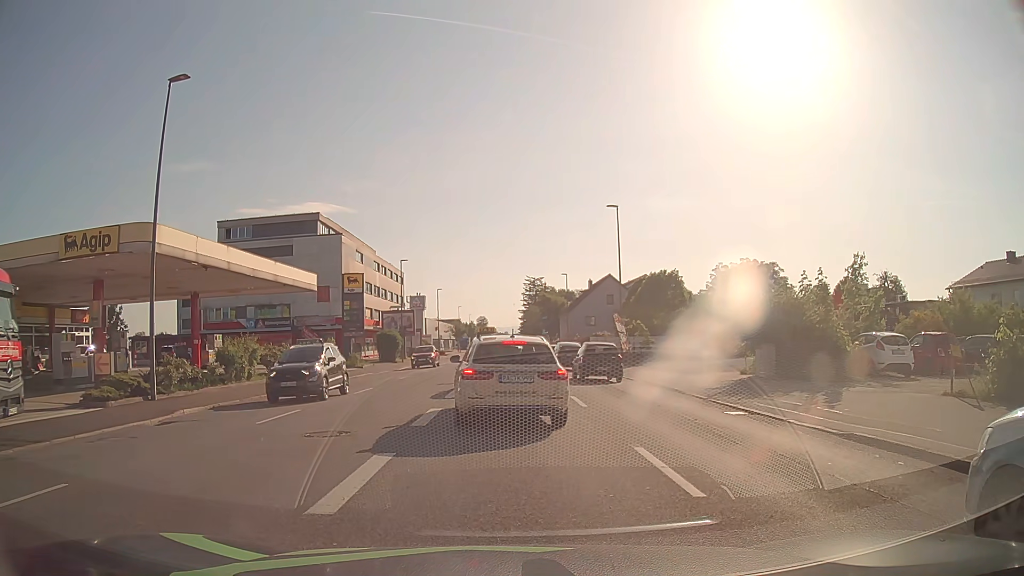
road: tertiary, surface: asphalt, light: Day
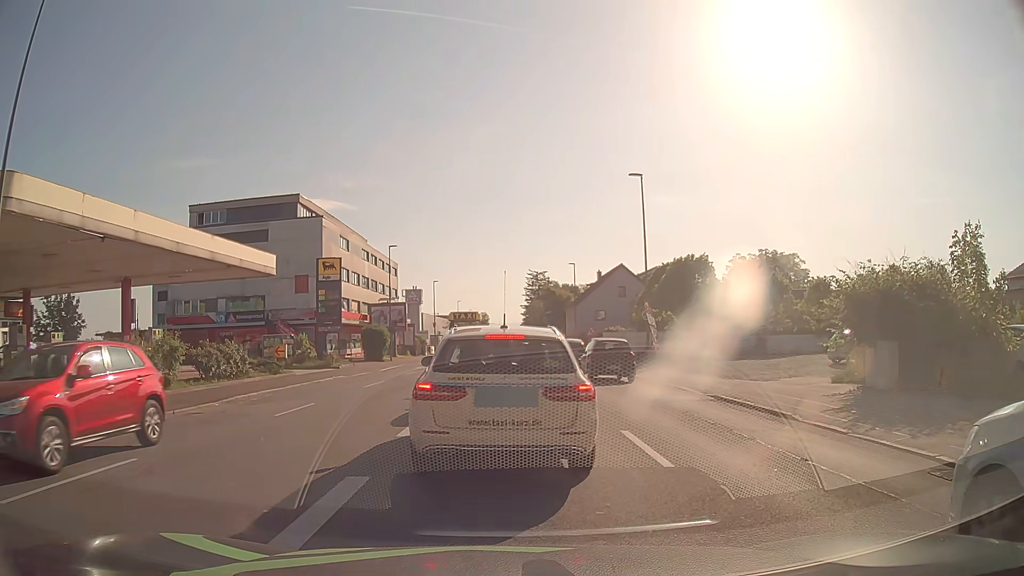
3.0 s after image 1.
(-0.1, +7.7) m; 0°
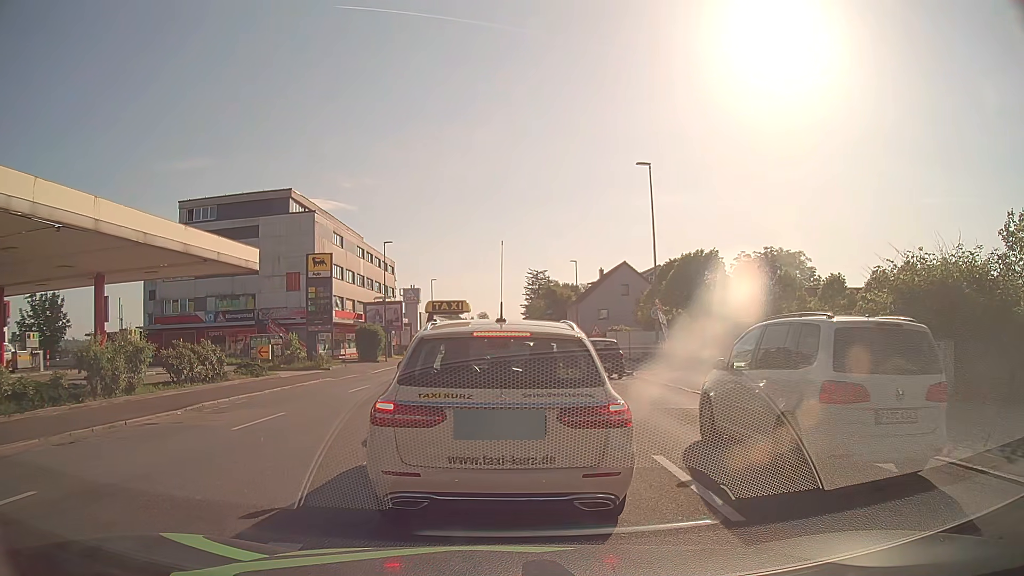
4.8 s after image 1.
(0.0, +2.2) m; -2°
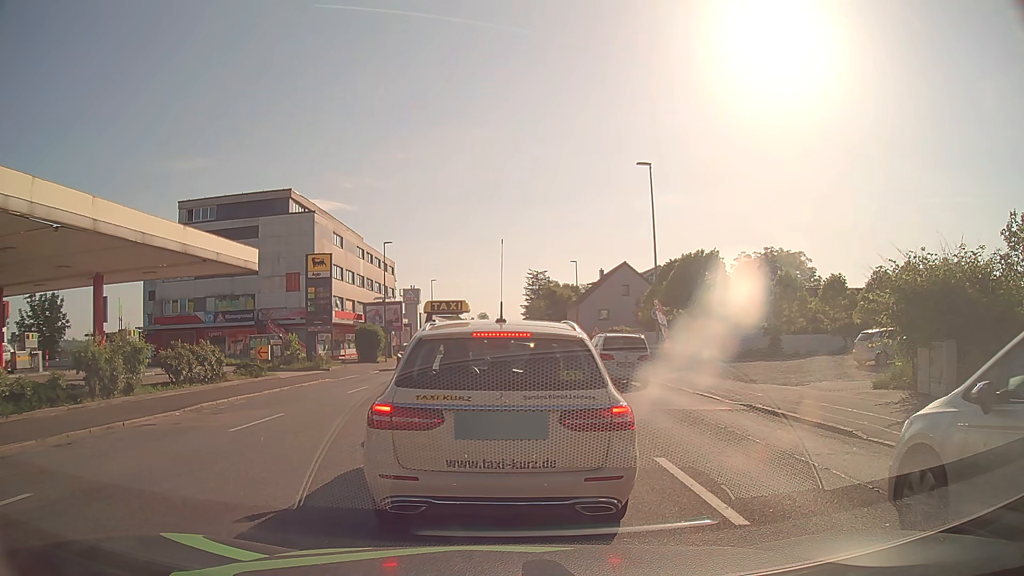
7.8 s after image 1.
(0.0, +0.2) m; 0°
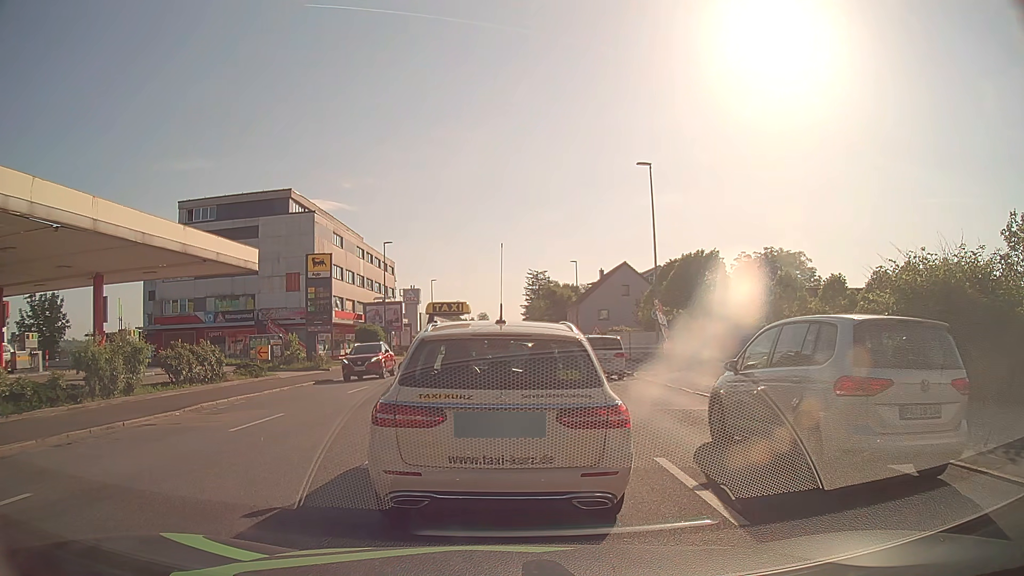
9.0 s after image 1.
(0.0, 0.0) m; 0°
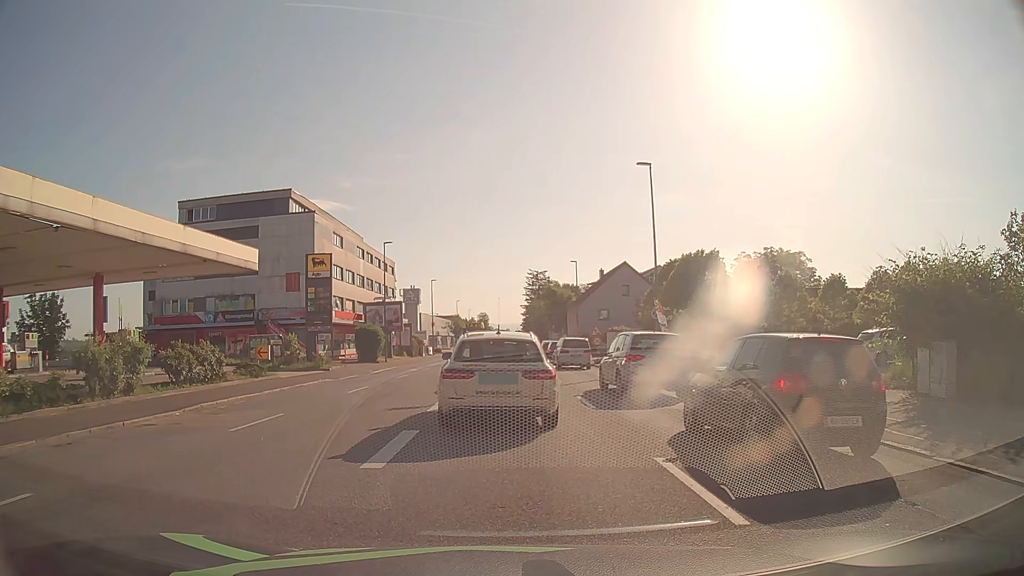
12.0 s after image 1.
(0.0, 0.0) m; 0°
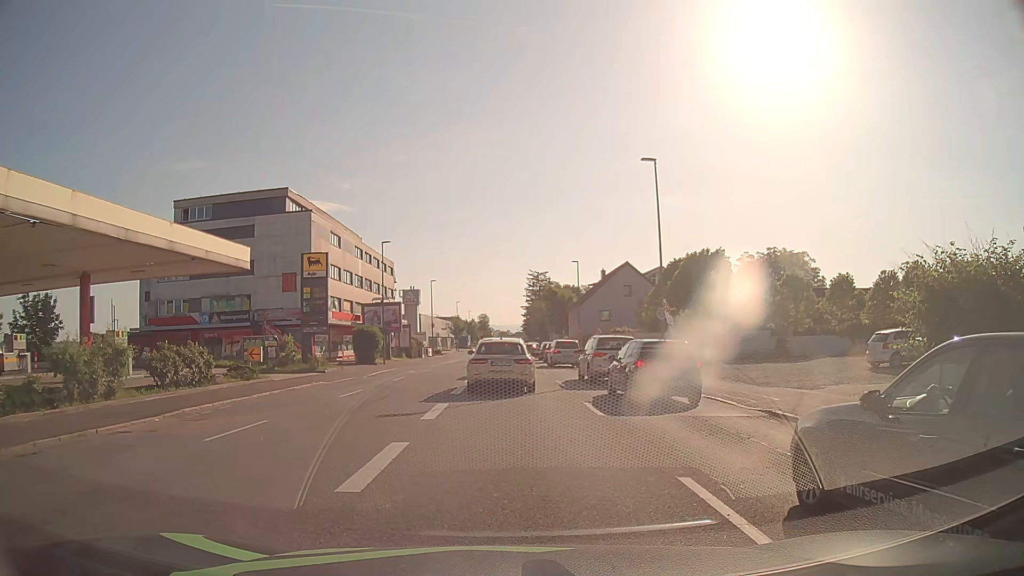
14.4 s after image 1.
(0.0, +1.1) m; 0°
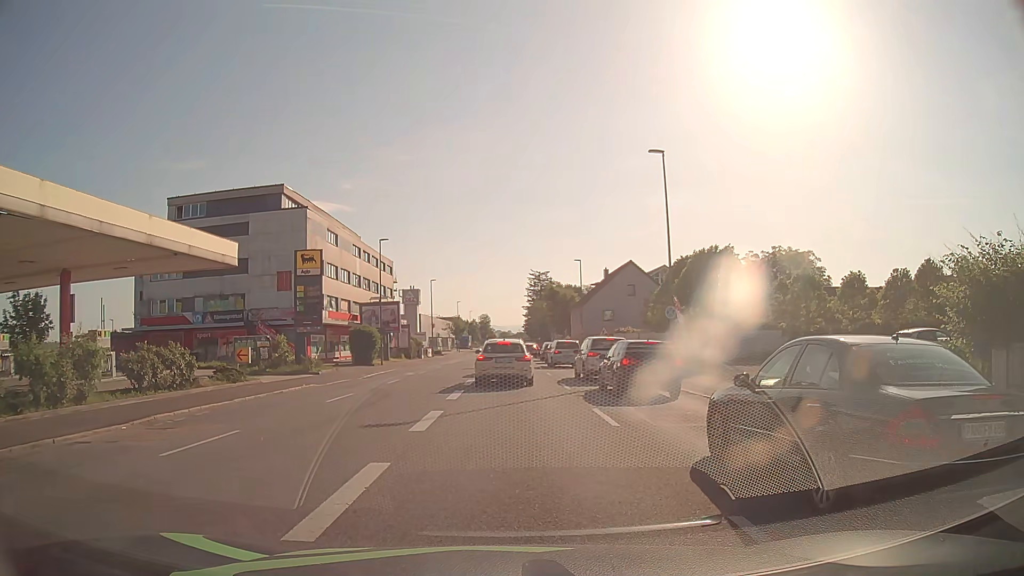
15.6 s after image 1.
(0.0, +1.6) m; +1°
(0, +10) (0, +20) (0, +30) (0, +40) (0, +50) (0, +60) (0, +70) (0, +80) (0, +90) (0, +100) m
